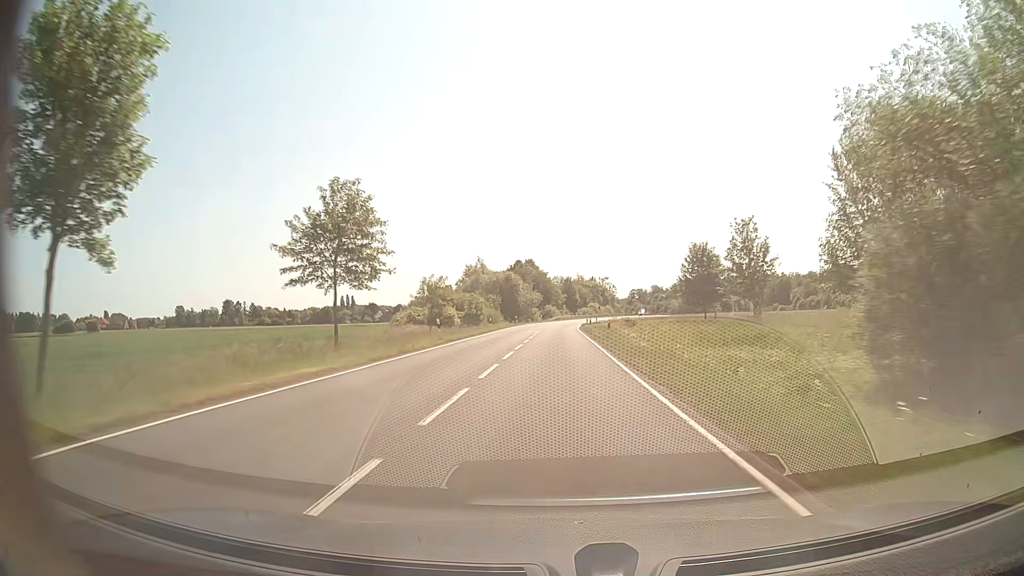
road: secondary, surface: asphalt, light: Day
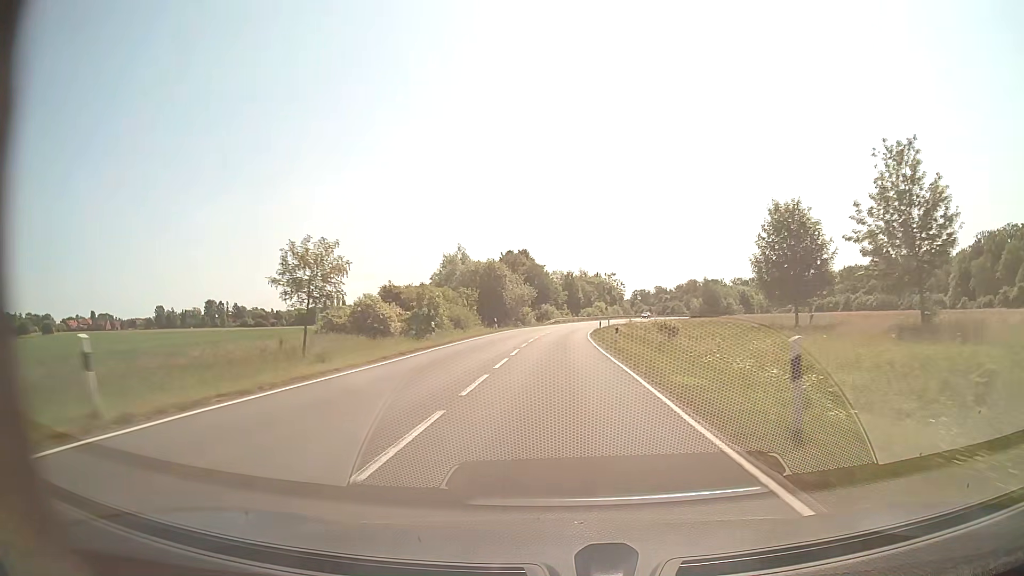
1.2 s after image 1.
(0.0, +26.8) m; 0°
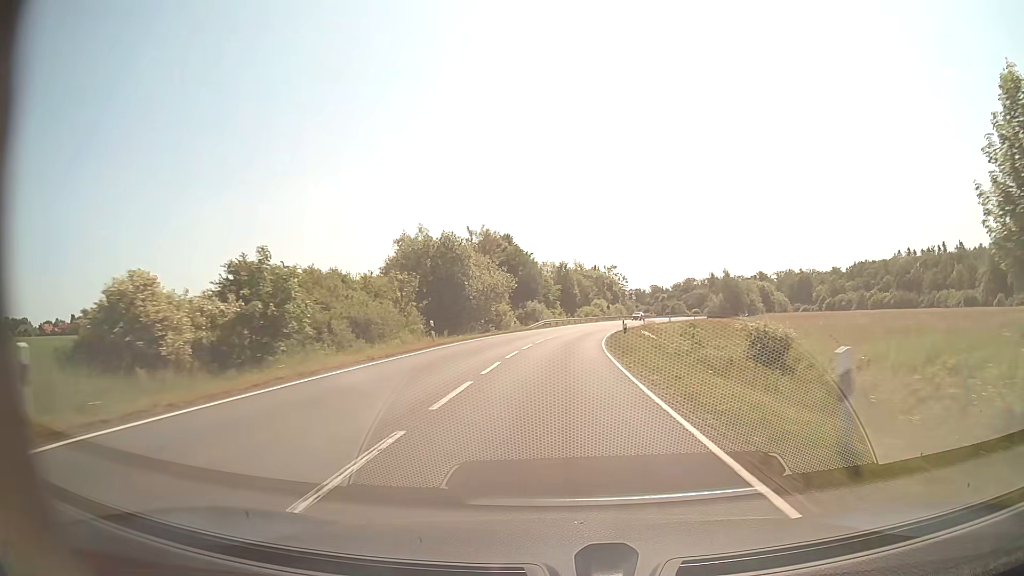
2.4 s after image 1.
(+0.2, +25.9) m; +1°
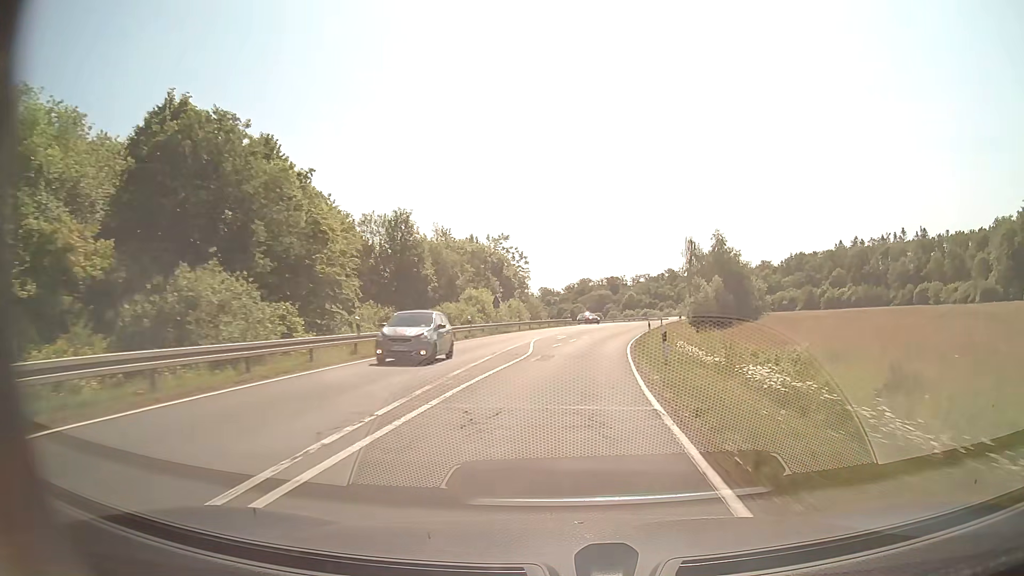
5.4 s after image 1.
(+3.9, +62.2) m; +9°
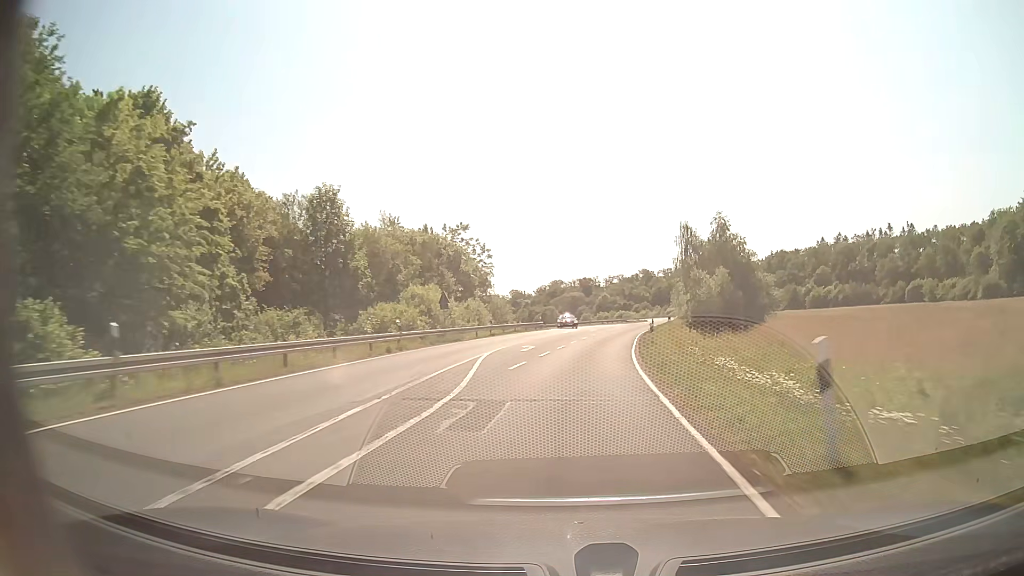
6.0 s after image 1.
(+0.3, +12.4) m; +2°
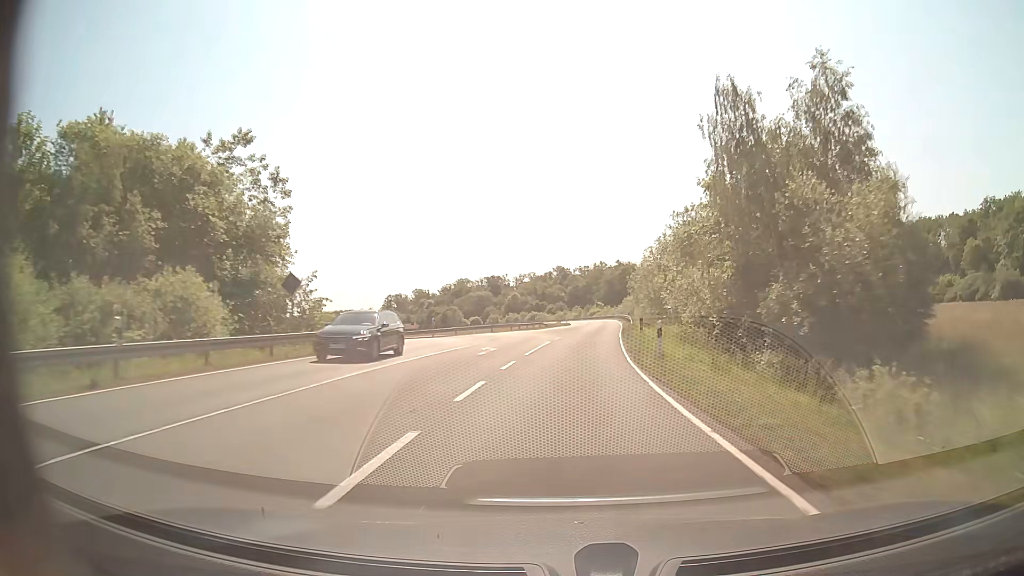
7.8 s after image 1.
(+2.3, +37.0) m; +8°
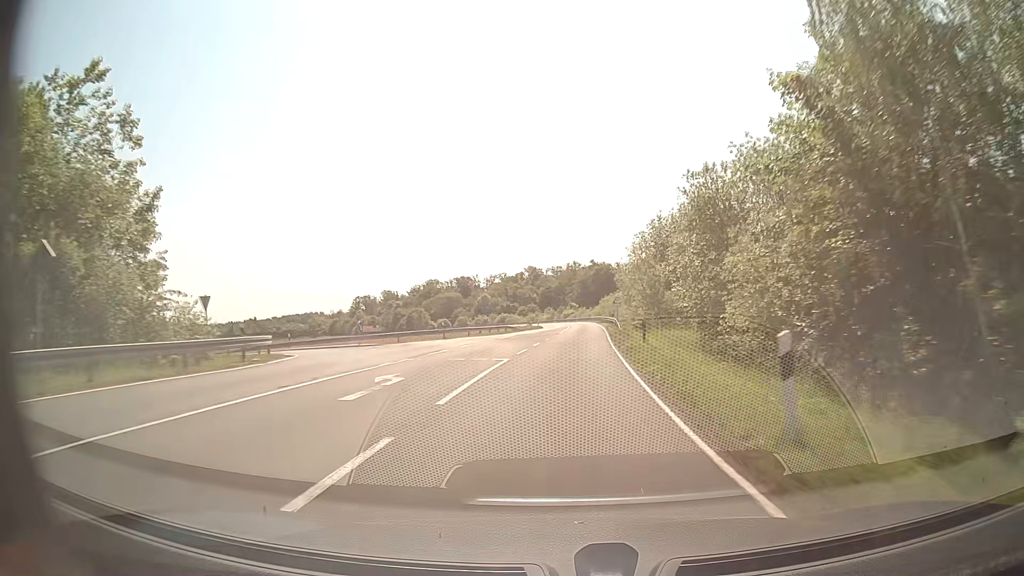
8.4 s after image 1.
(+0.3, +12.3) m; +2°
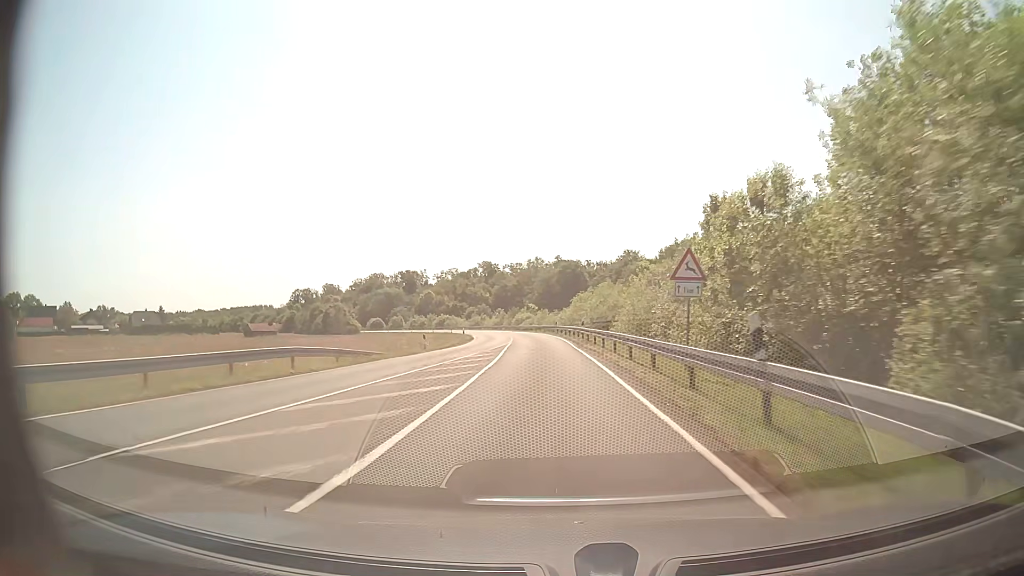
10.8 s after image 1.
(+2.0, +48.2) m; +3°
(0, +10) (0, +20) (0, +30) (-1, +40) (-1, +50) (-2, +60) (-3, +70) (-4, +80) (-6, +90) (-8, +100) m
